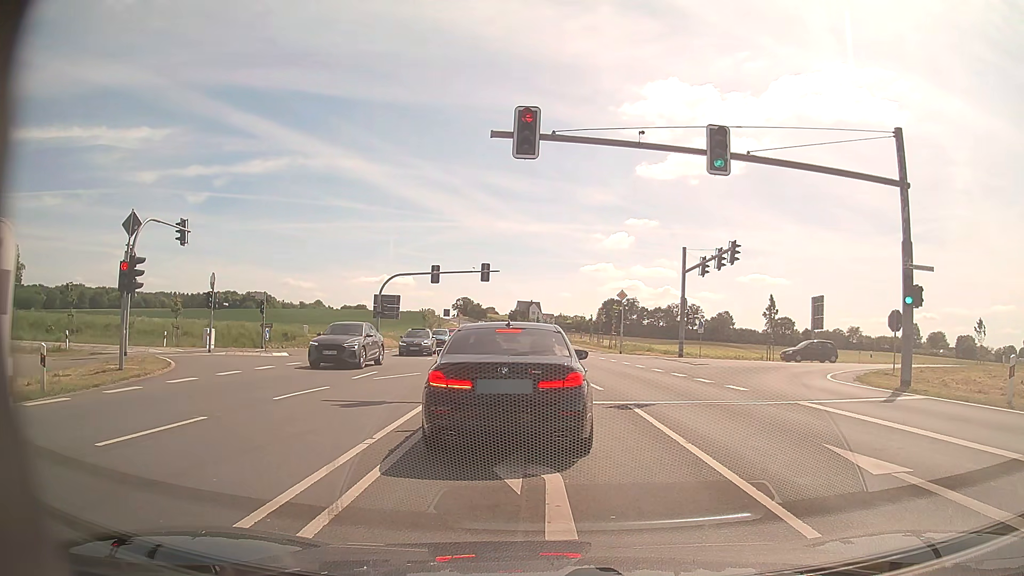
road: primary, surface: asphalt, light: Day
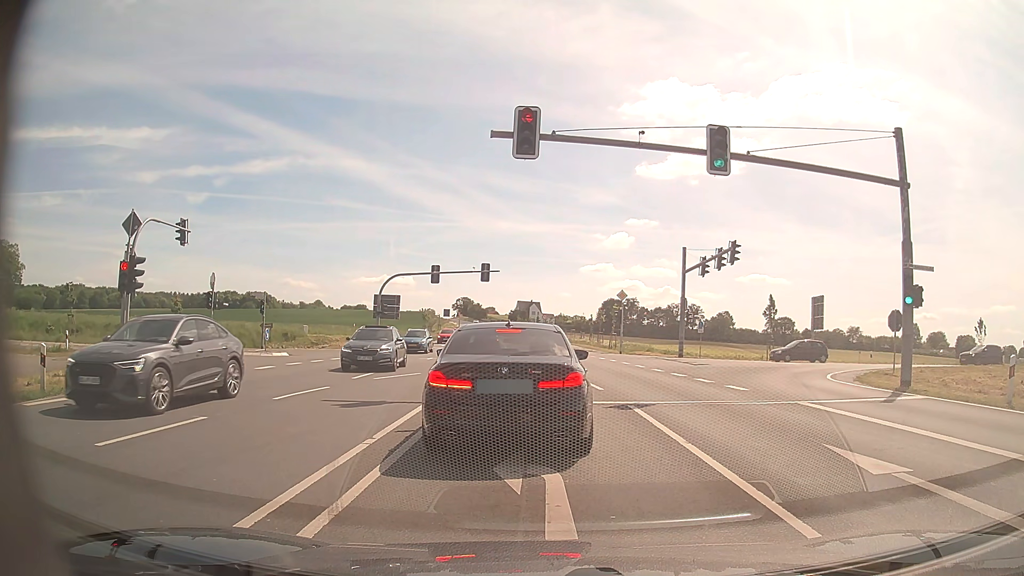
(0.0, 0.0) m; 0°
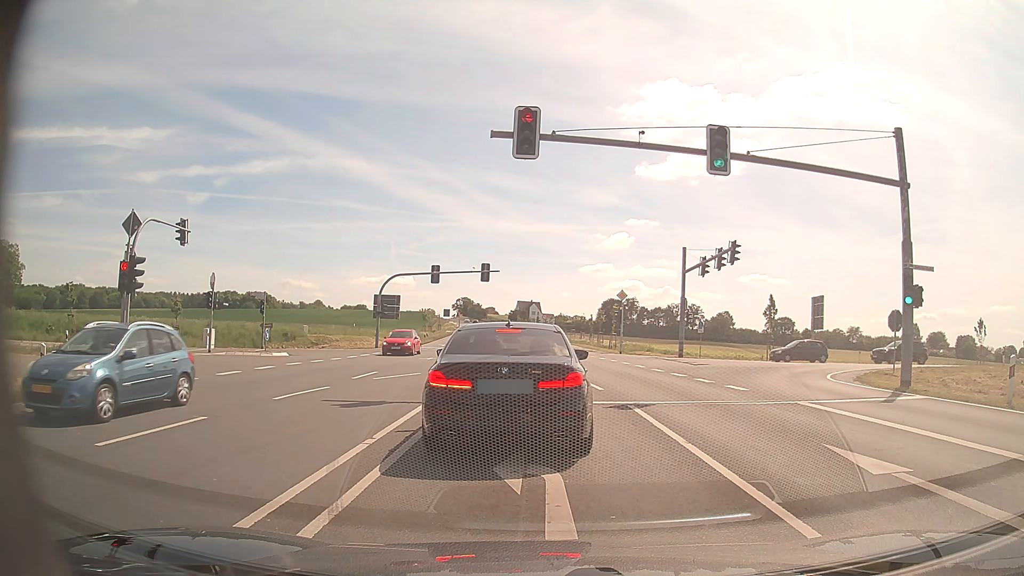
(0.0, 0.0) m; 0°
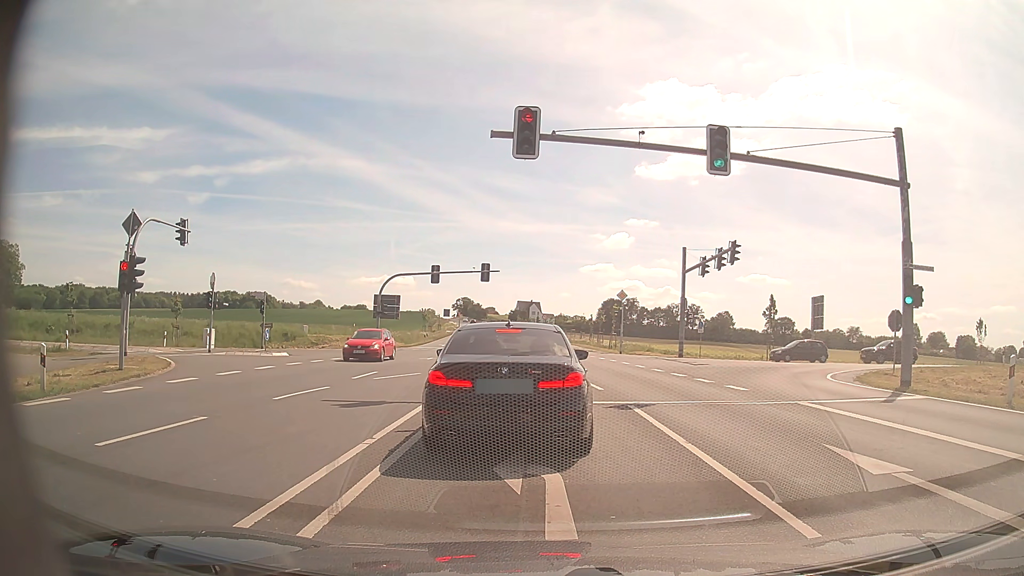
(0.0, 0.0) m; 0°
